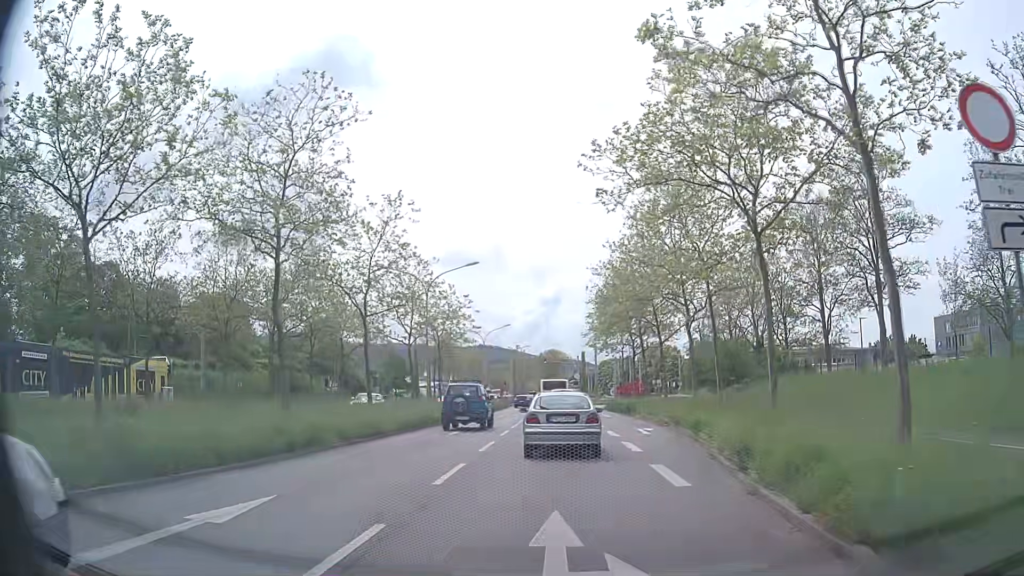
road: primary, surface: asphalt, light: Day
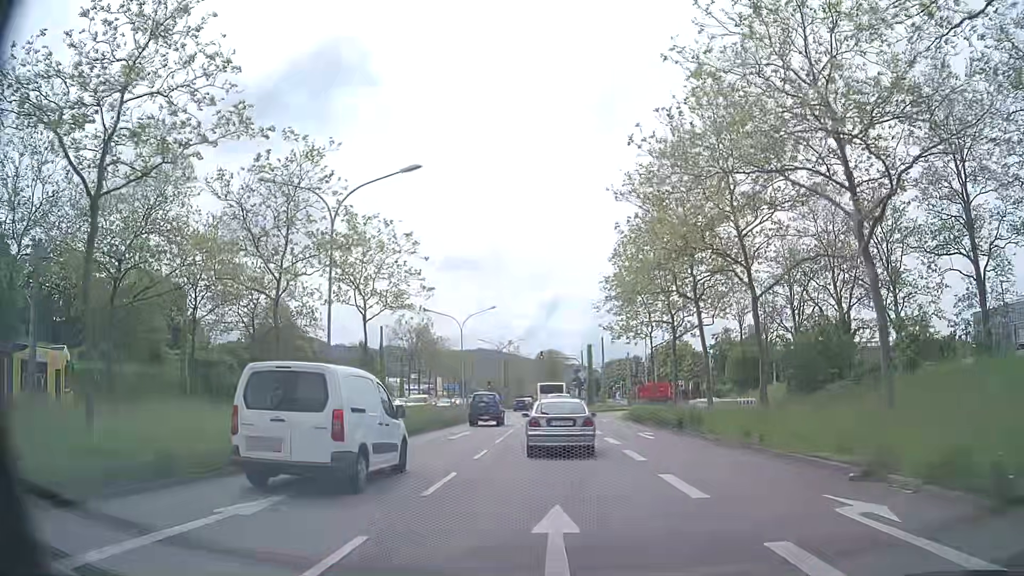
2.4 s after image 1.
(-0.1, +19.4) m; 0°
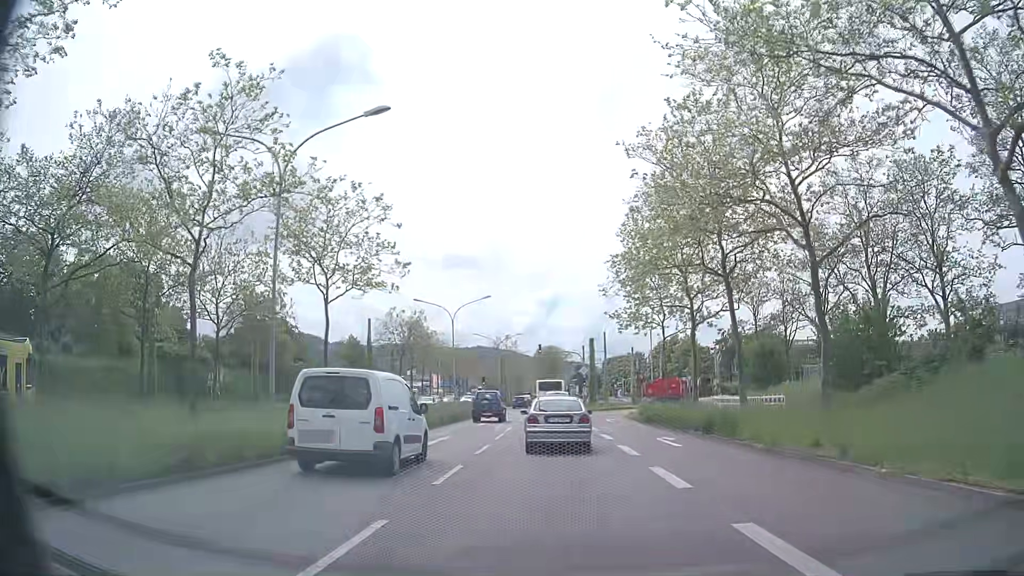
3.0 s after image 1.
(0.0, +5.2) m; 0°
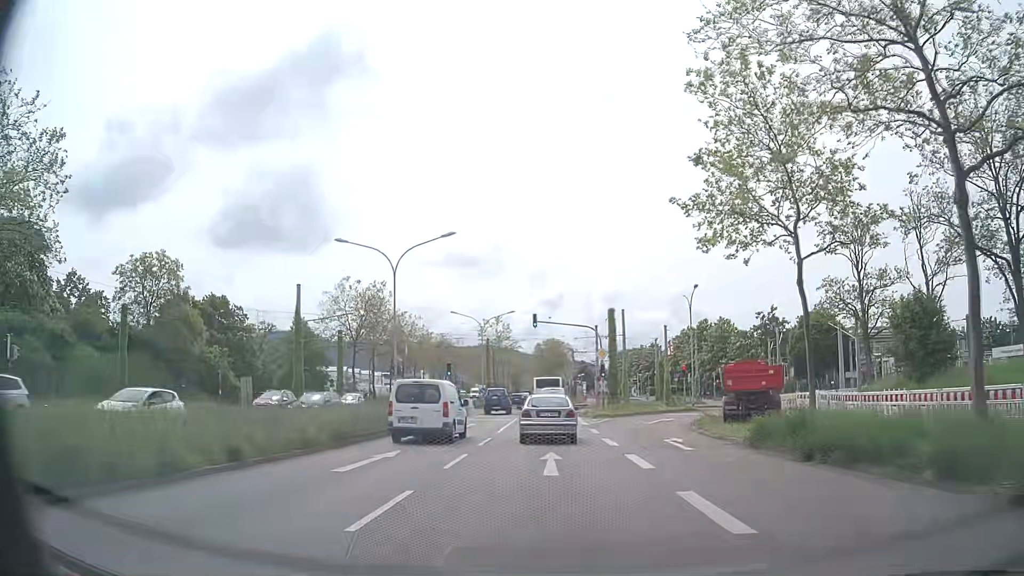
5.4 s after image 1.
(0.0, +22.2) m; 0°
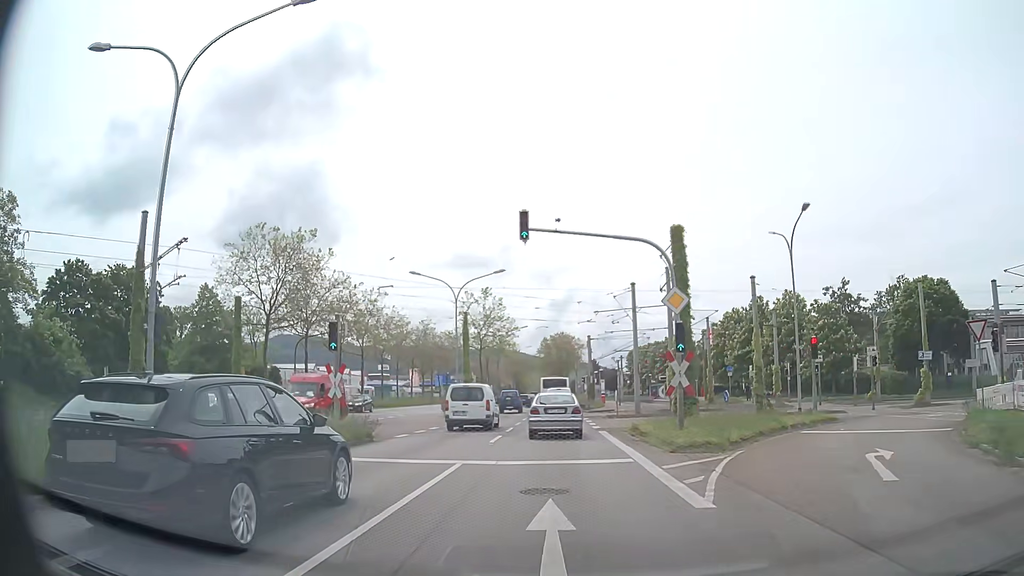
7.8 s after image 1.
(-0.1, +23.6) m; 0°
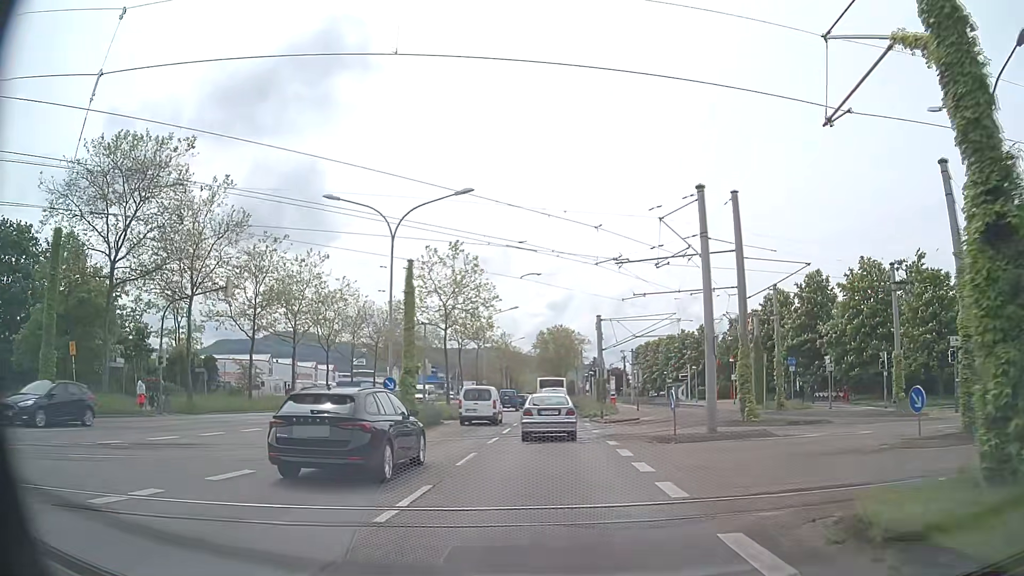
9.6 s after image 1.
(-0.1, +18.2) m; 0°
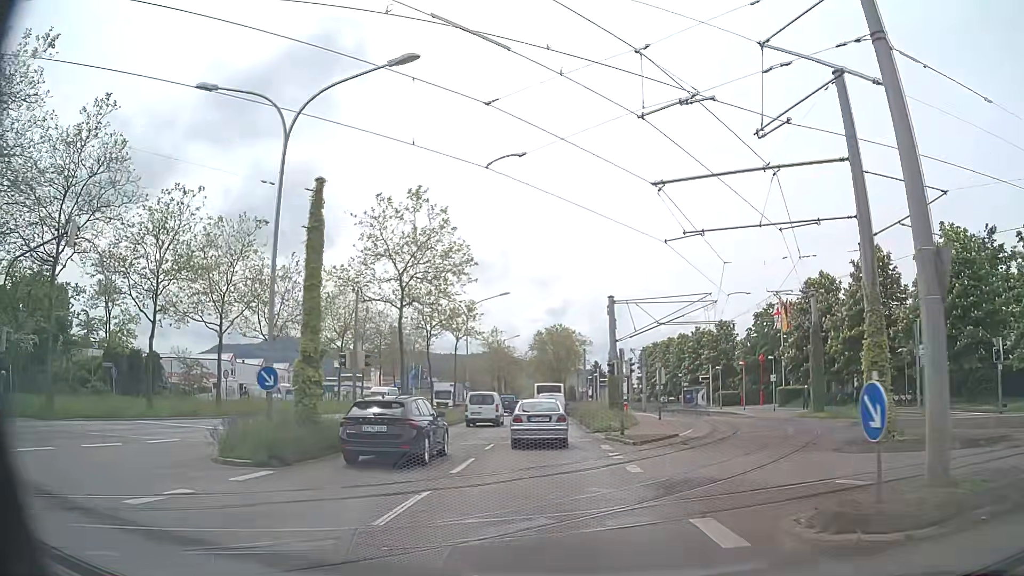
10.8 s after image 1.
(0.0, +12.0) m; -1°
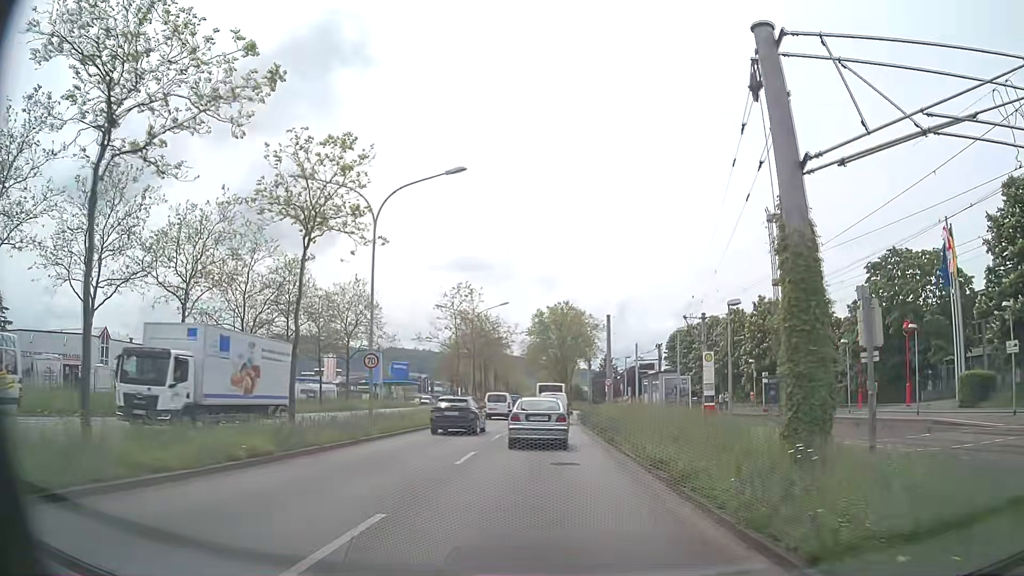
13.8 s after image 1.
(+0.3, +29.1) m; 0°
(0, +10) (0, +20) (0, +30) (0, +40) (0, +50) (0, +60) (0, +70) (0, +80) (0, +90) (0, +100) m
